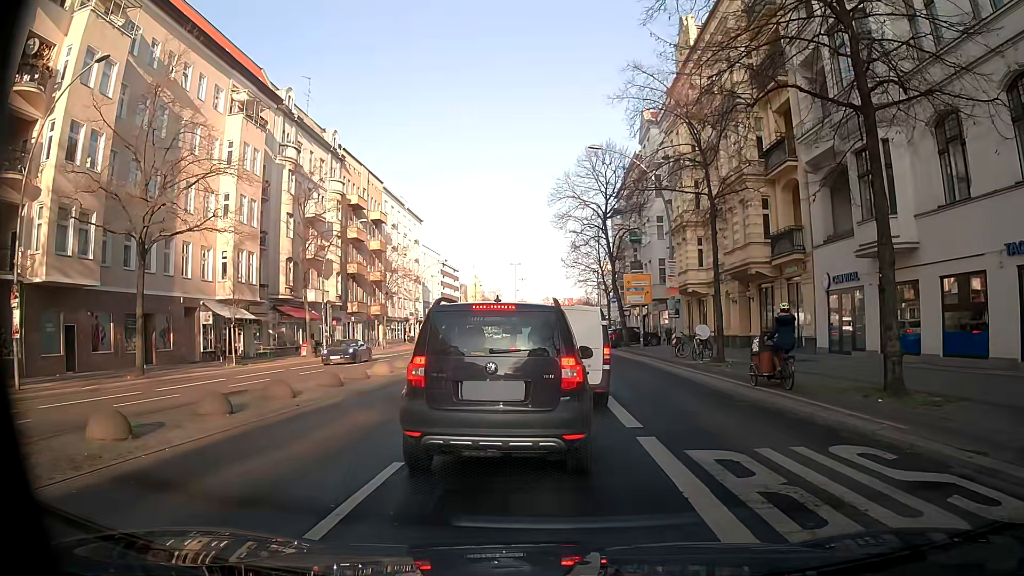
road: secondary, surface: asphalt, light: Day
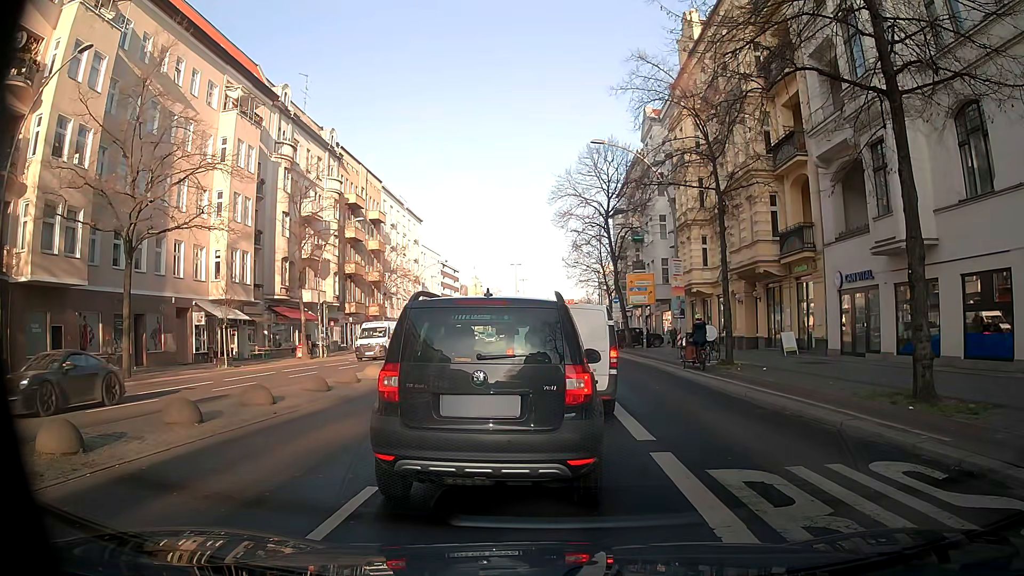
(0.0, +1.1) m; +2°
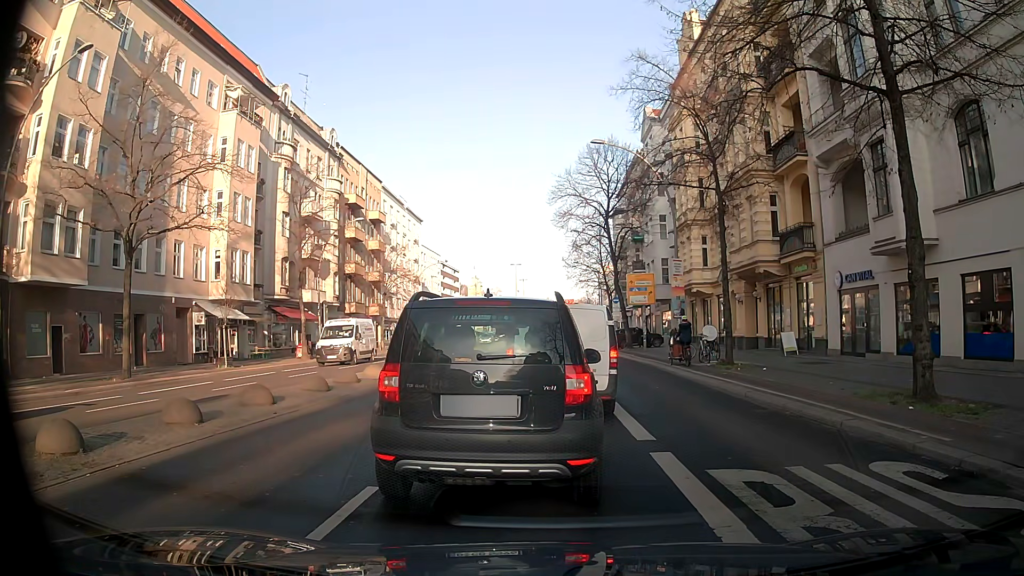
(0.0, 0.0) m; 0°
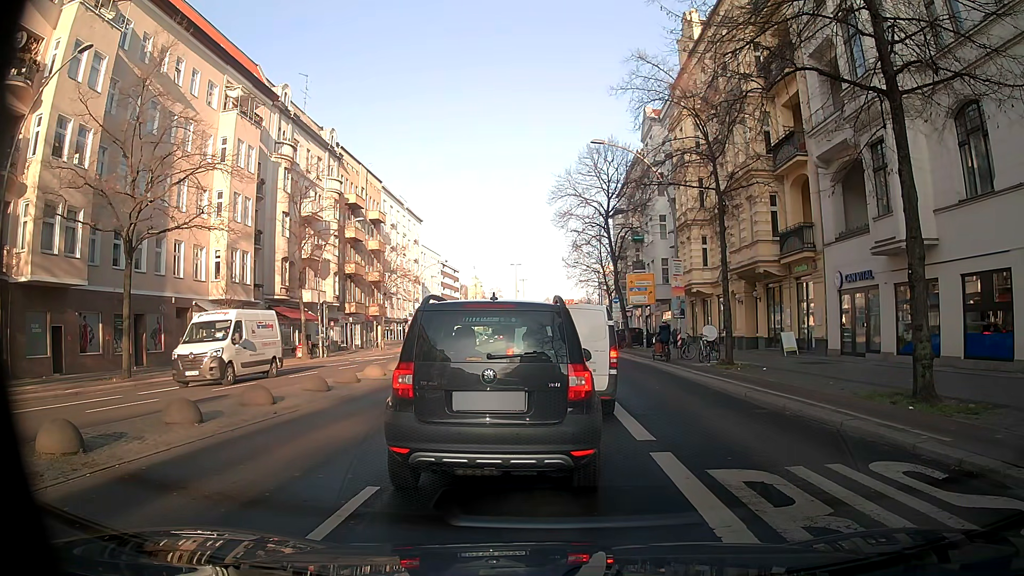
(0.0, 0.0) m; 0°
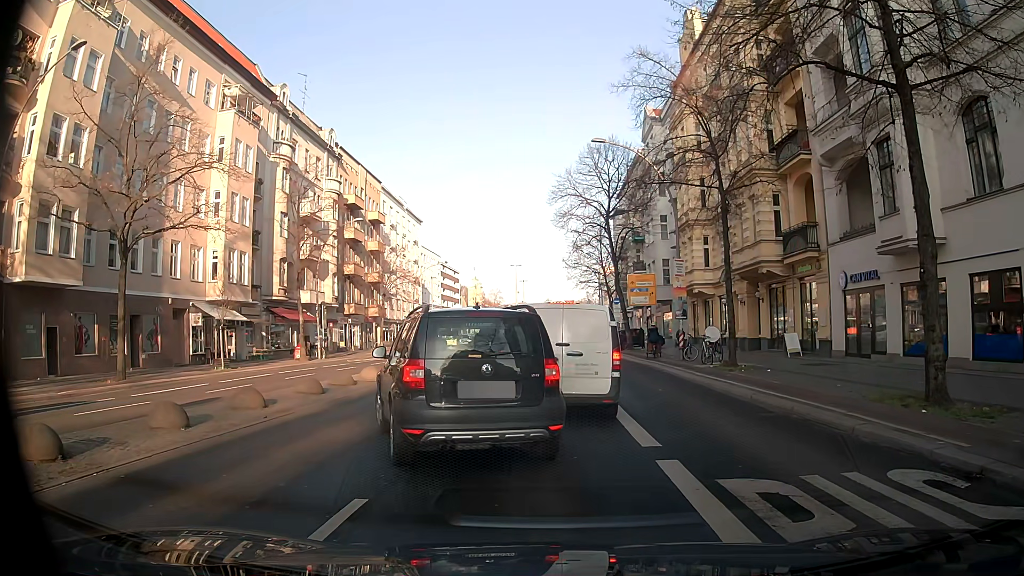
(0.0, +0.4) m; 0°
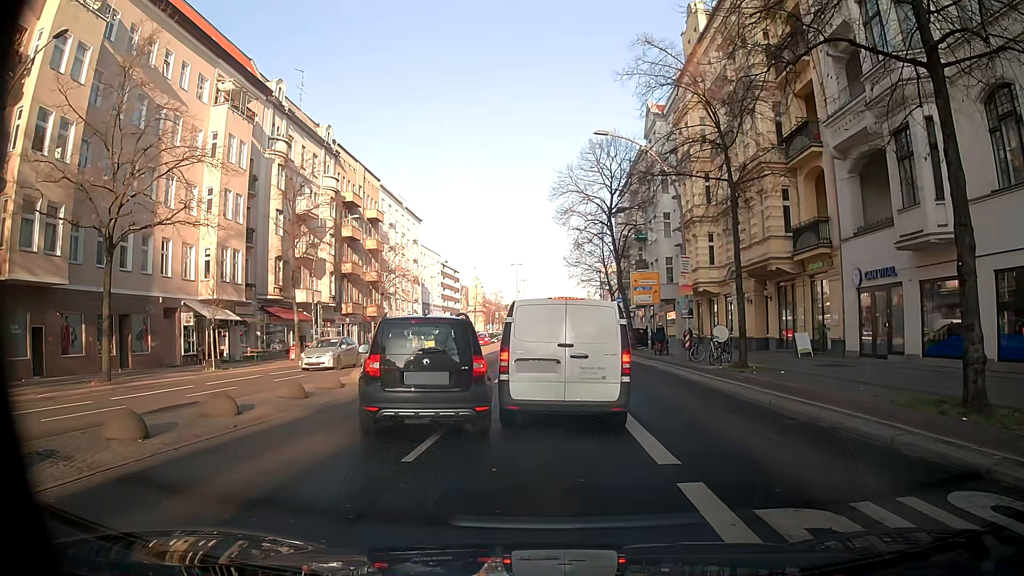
(0.0, +1.2) m; 0°
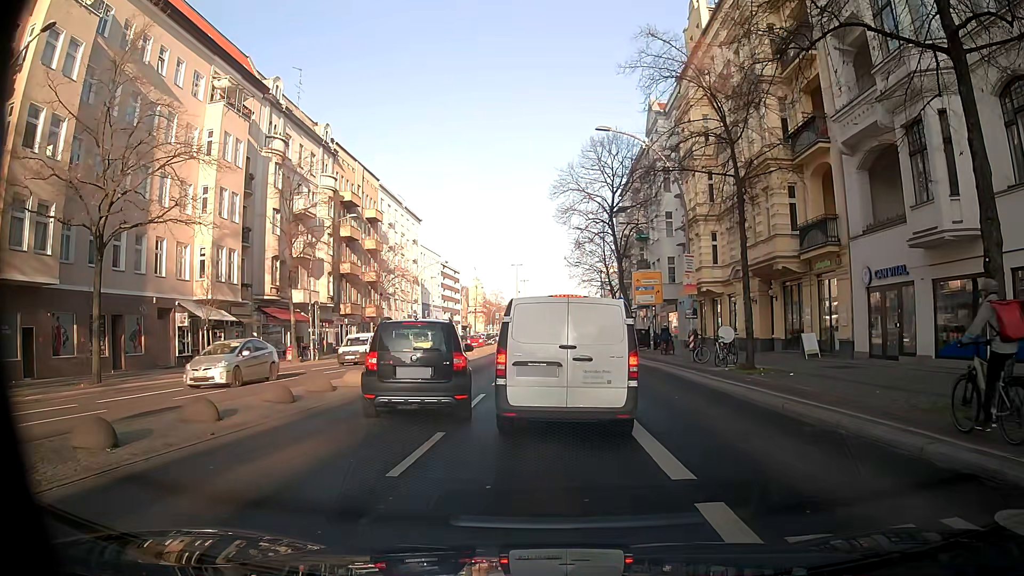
(0.0, +0.8) m; 0°
